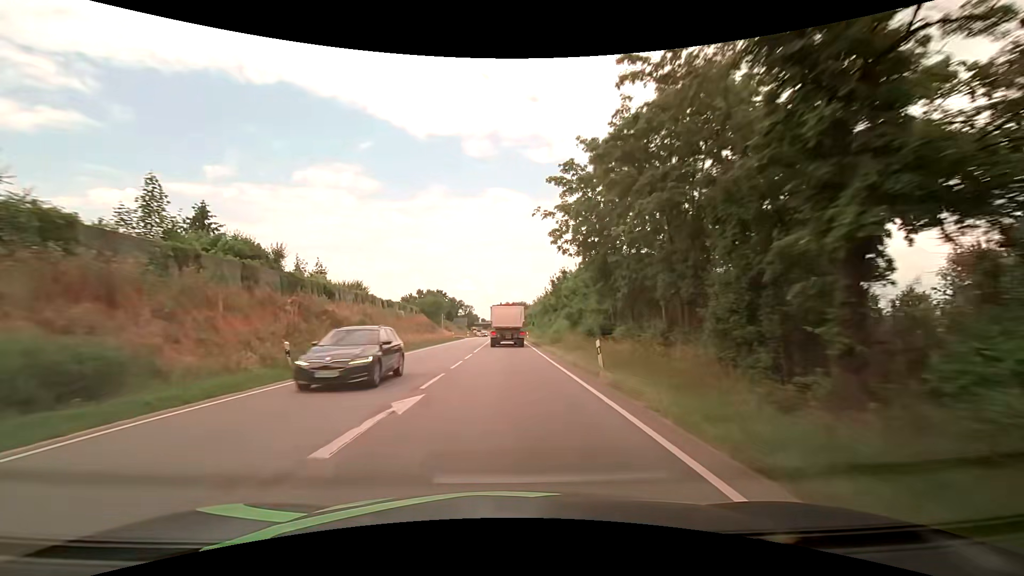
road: primary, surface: asphalt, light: Day
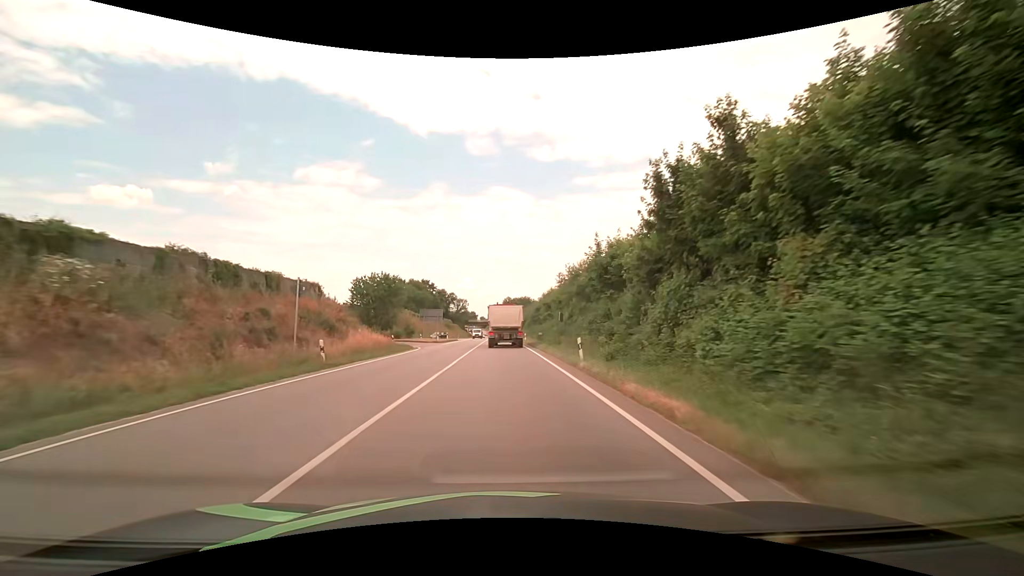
(-0.1, +46.8) m; 0°
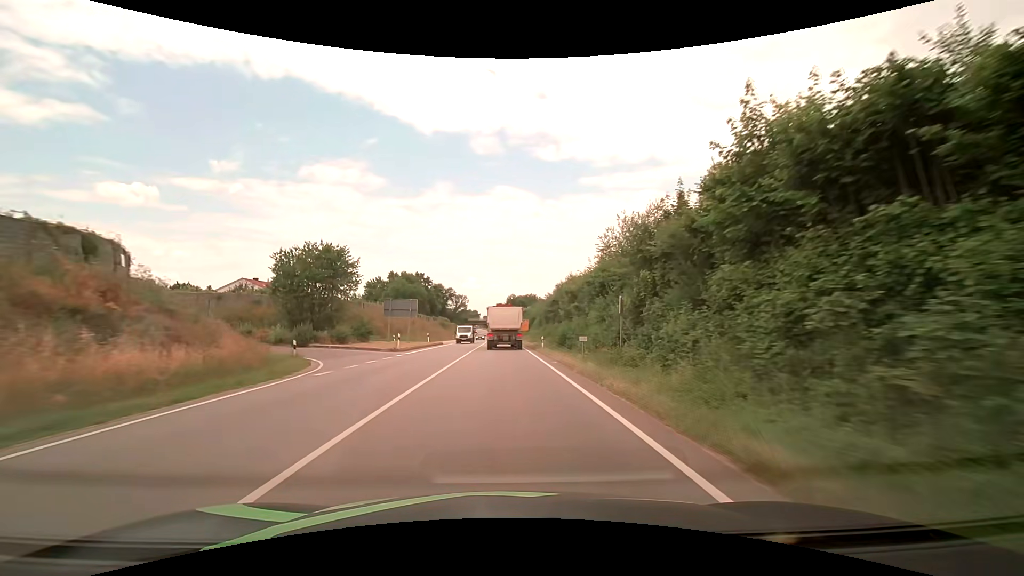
(-0.1, +23.1) m; -1°
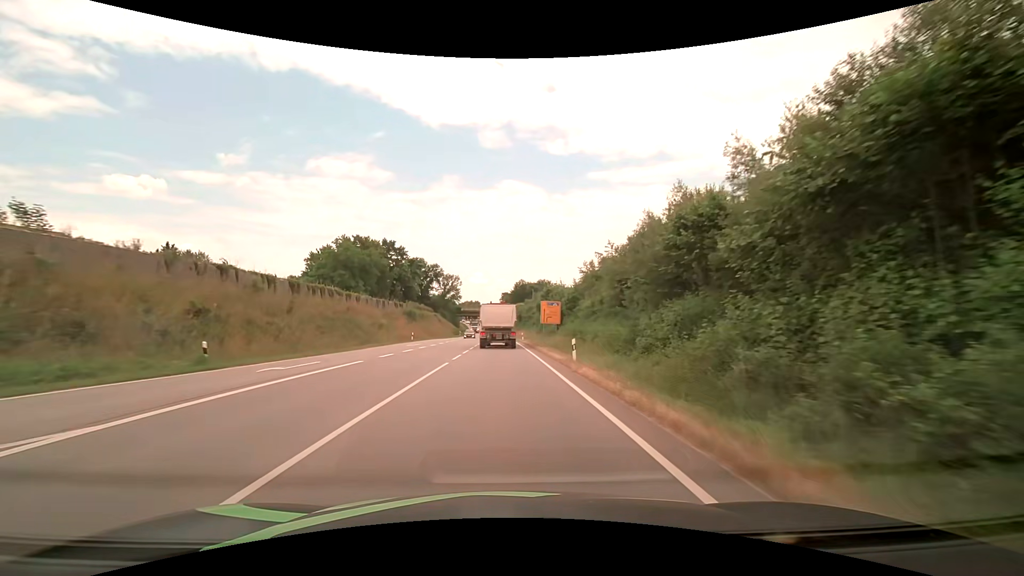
(-0.3, +57.3) m; -1°
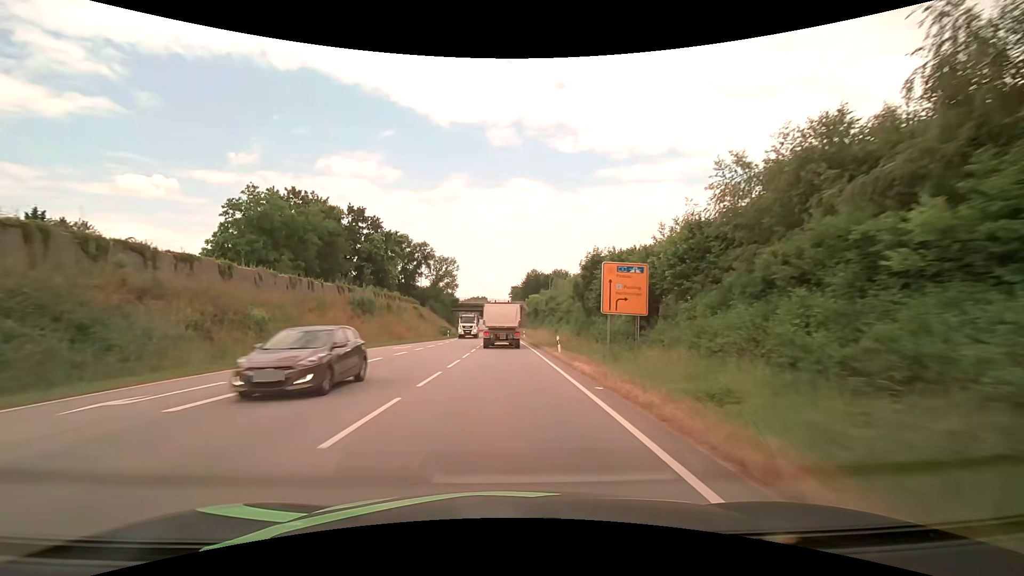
(-0.2, +34.0) m; -1°
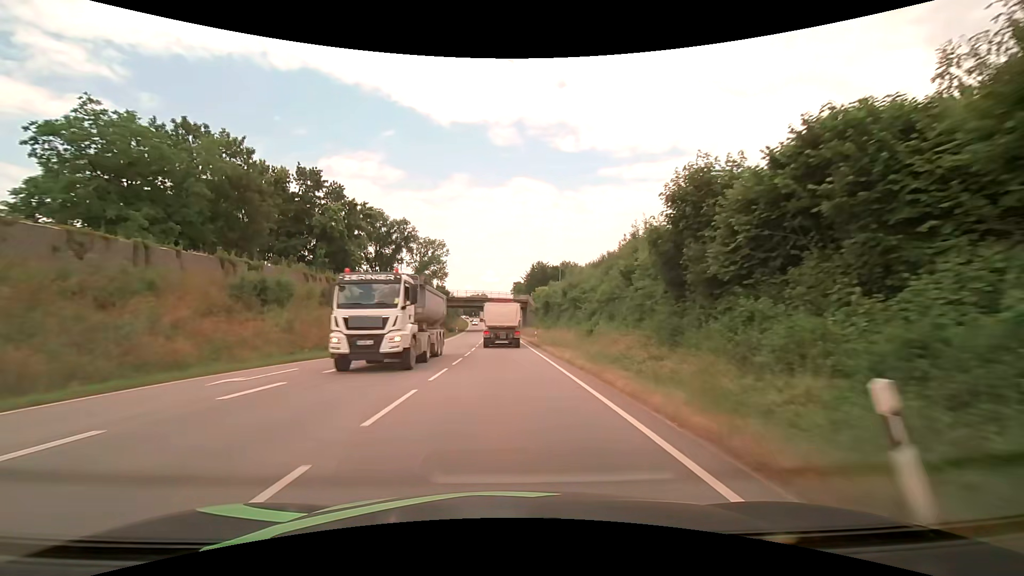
(-0.1, +22.6) m; 0°
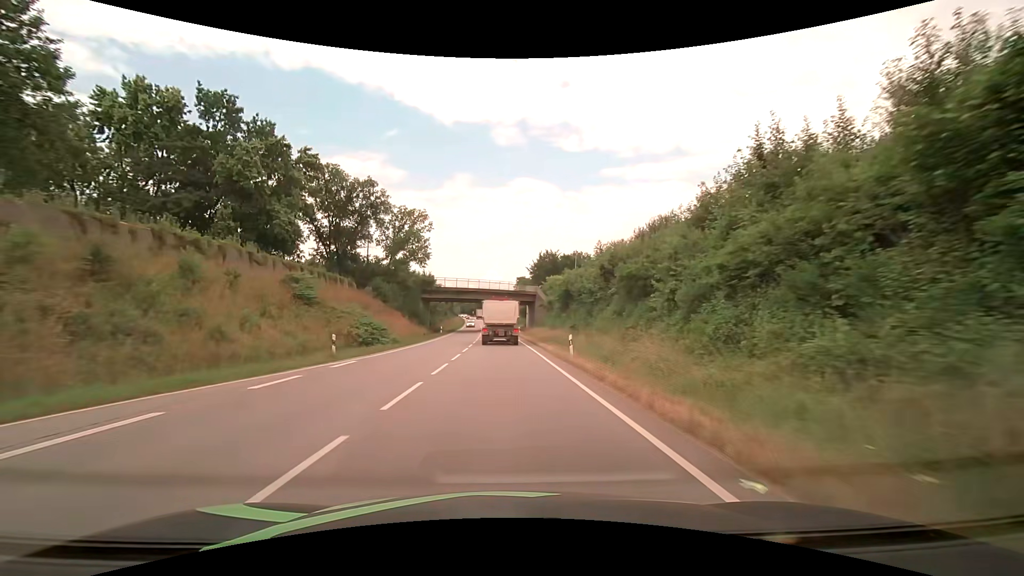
(0.0, +22.6) m; 0°
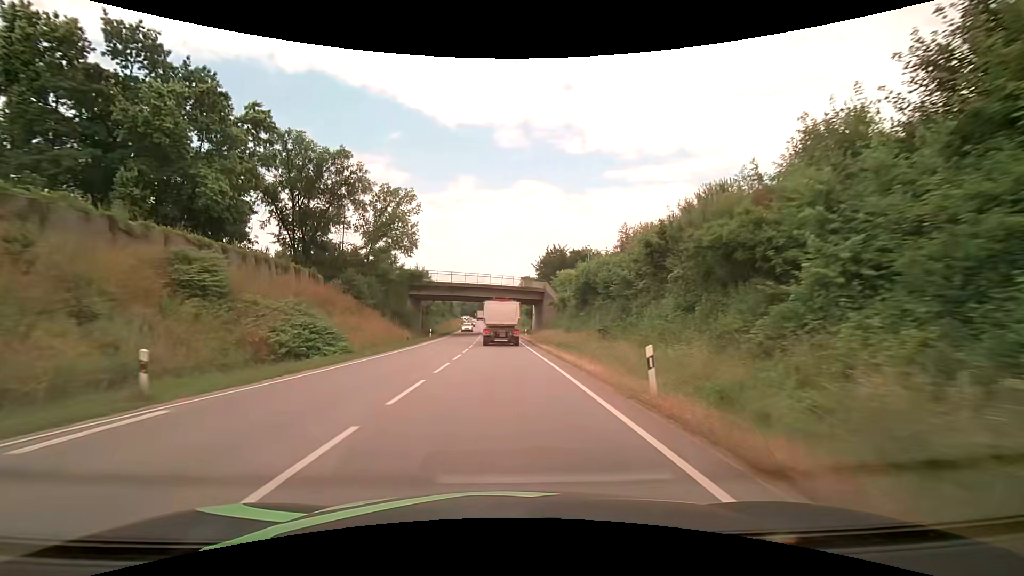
(0.0, +11.3) m; 0°
(0, +10) (0, +20) (0, +30) (-1, +40) (-1, +50) (-1, +60) (-2, +70) (-2, +80) (-3, +90) (-3, +100) m
